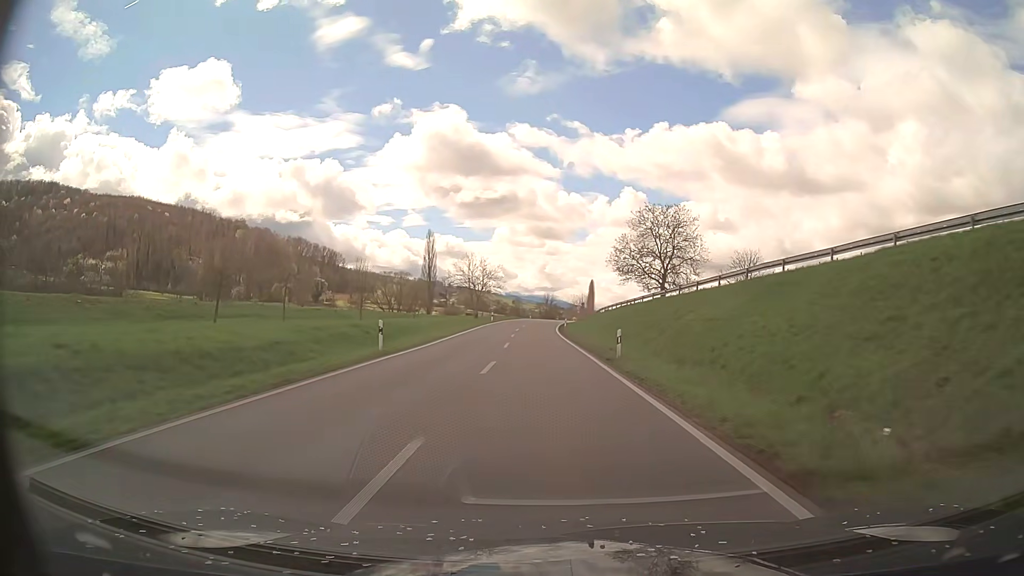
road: primary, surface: asphalt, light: Day
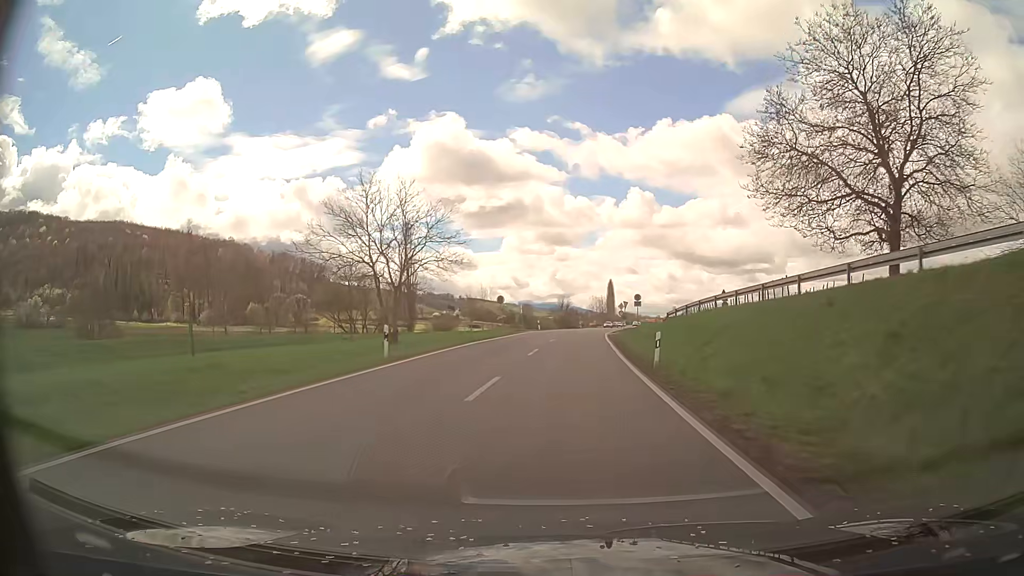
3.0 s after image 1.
(-1.5, +52.9) m; -1°
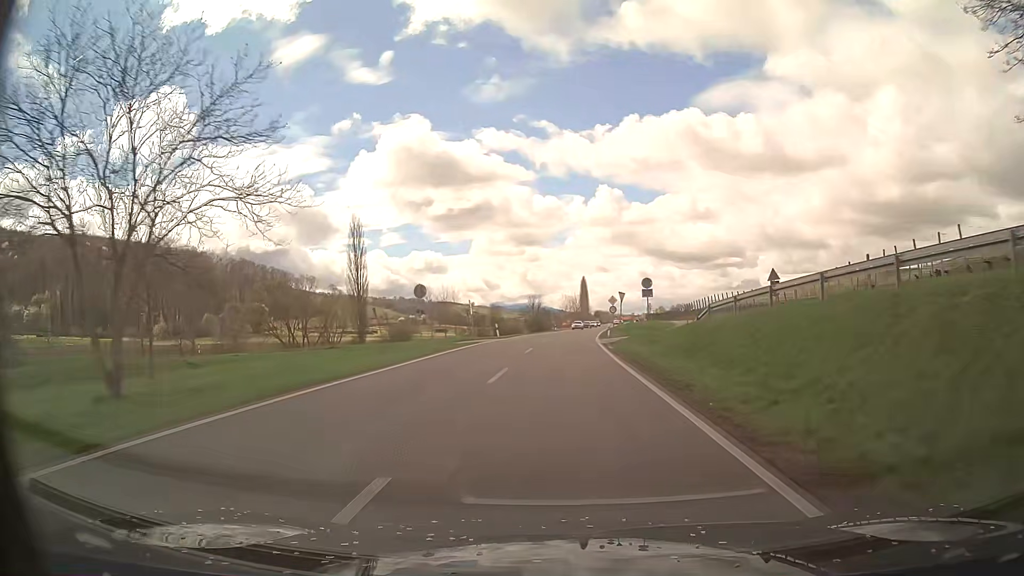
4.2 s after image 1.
(+0.4, +21.1) m; +2°
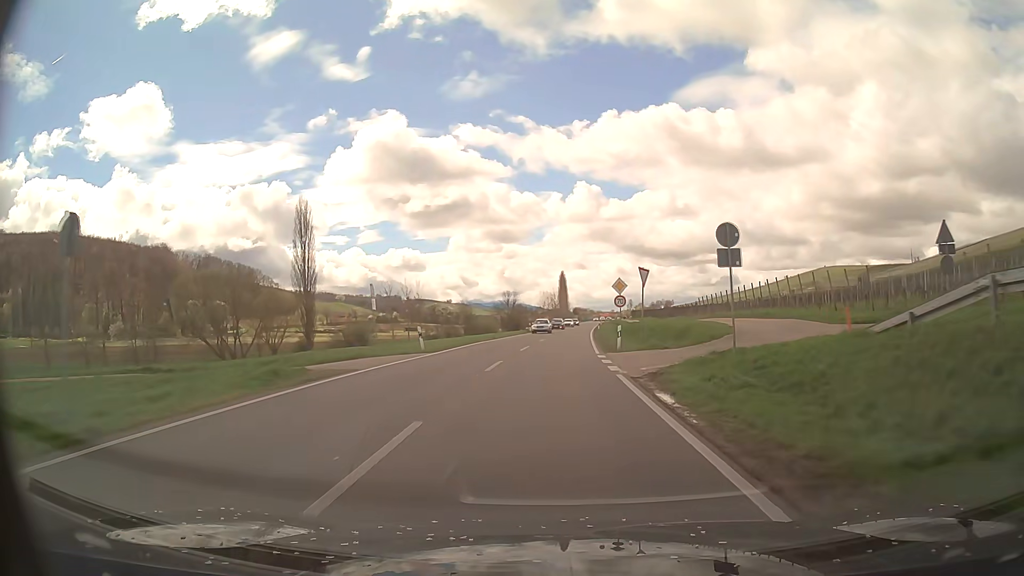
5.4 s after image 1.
(+0.3, +21.1) m; +2°
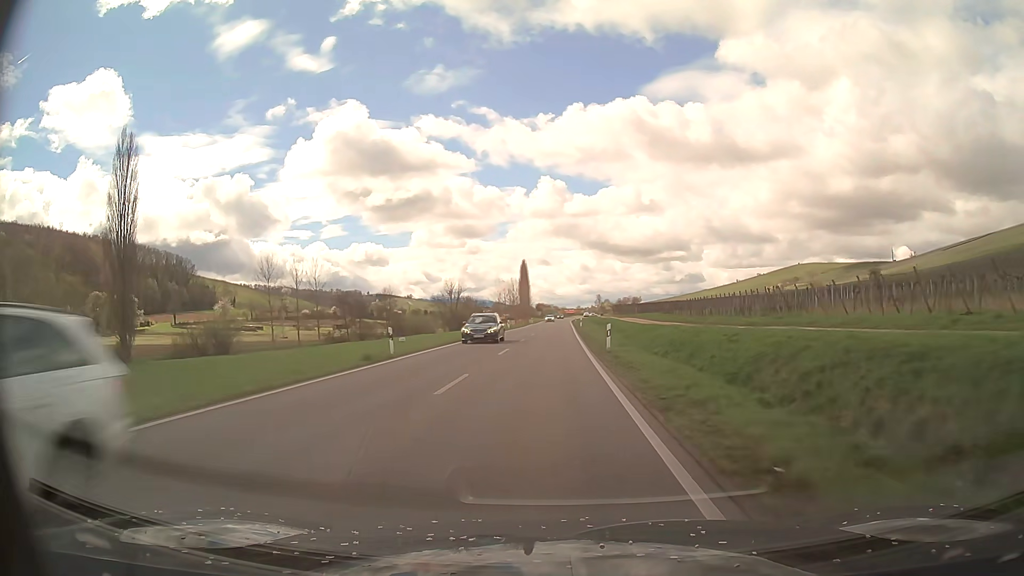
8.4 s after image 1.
(+1.6, +53.1) m; +3°
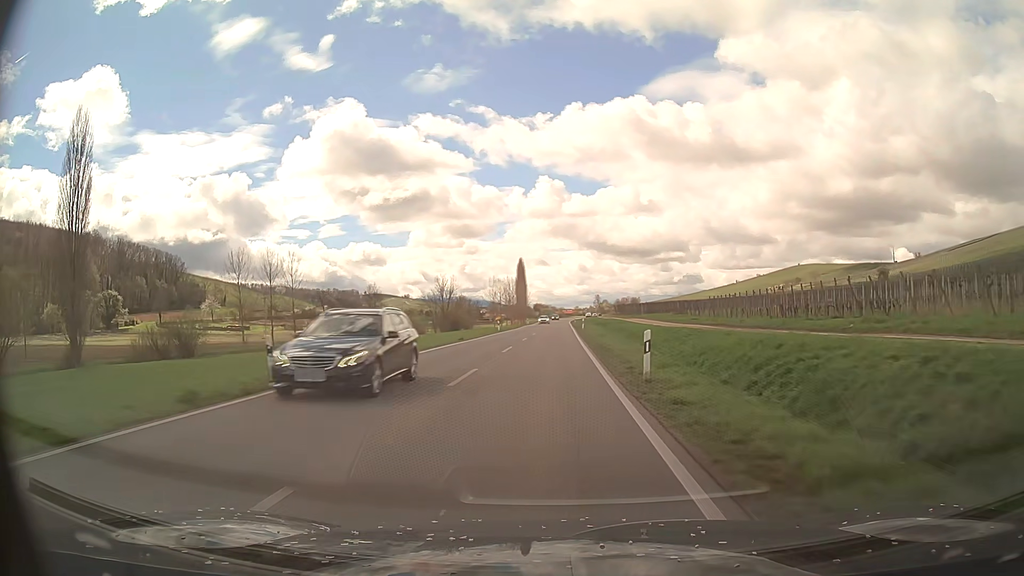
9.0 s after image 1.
(0.0, +10.6) m; 0°
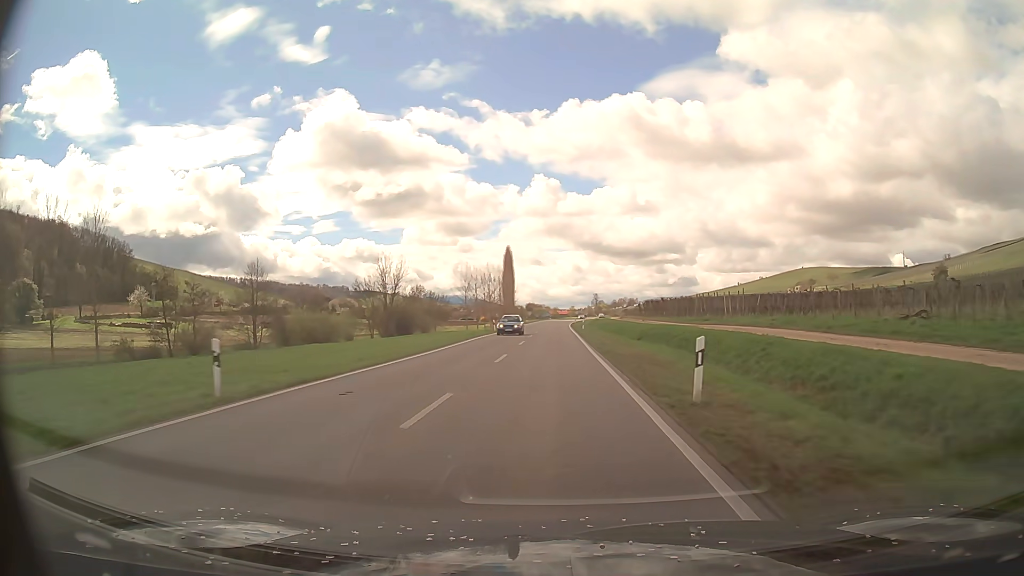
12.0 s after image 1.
(+0.3, +53.0) m; +1°
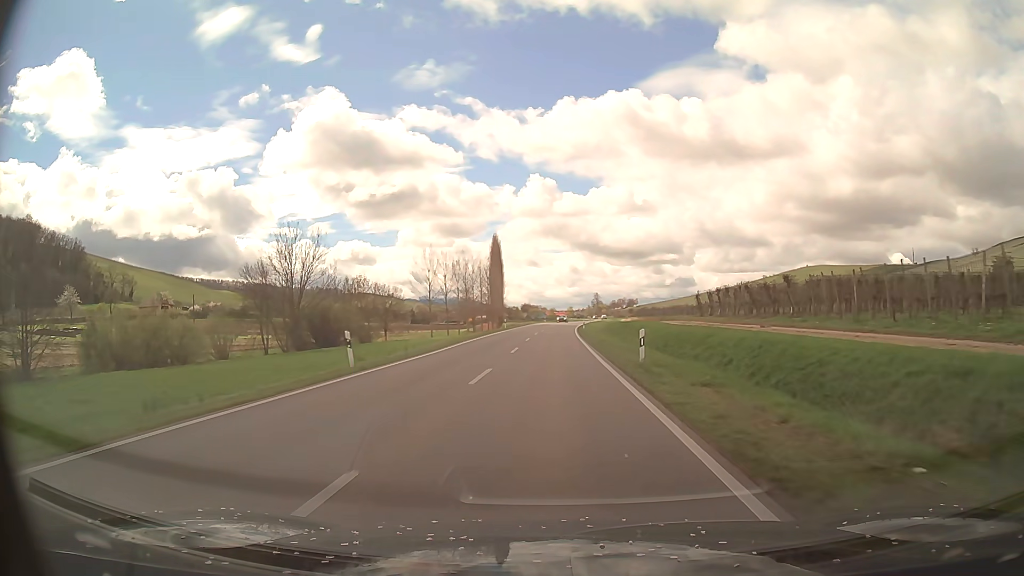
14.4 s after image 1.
(+0.1, +42.5) m; 0°
(0, +10) (0, +20) (0, +30) (0, +40) (0, +50) (0, +60) (0, +70) (+1, +80) (+1, +90) (+2, +100) m
